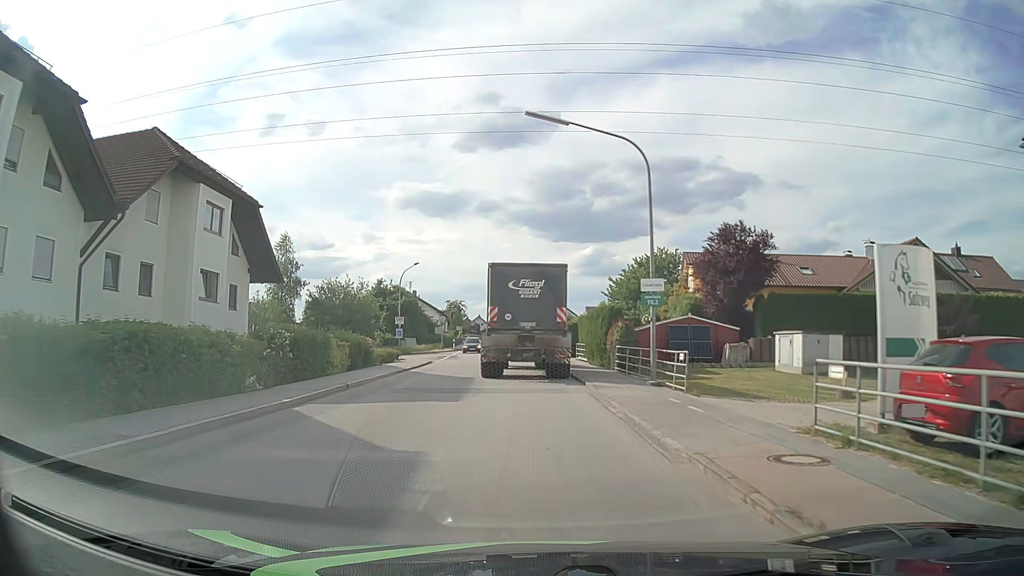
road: tertiary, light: Day
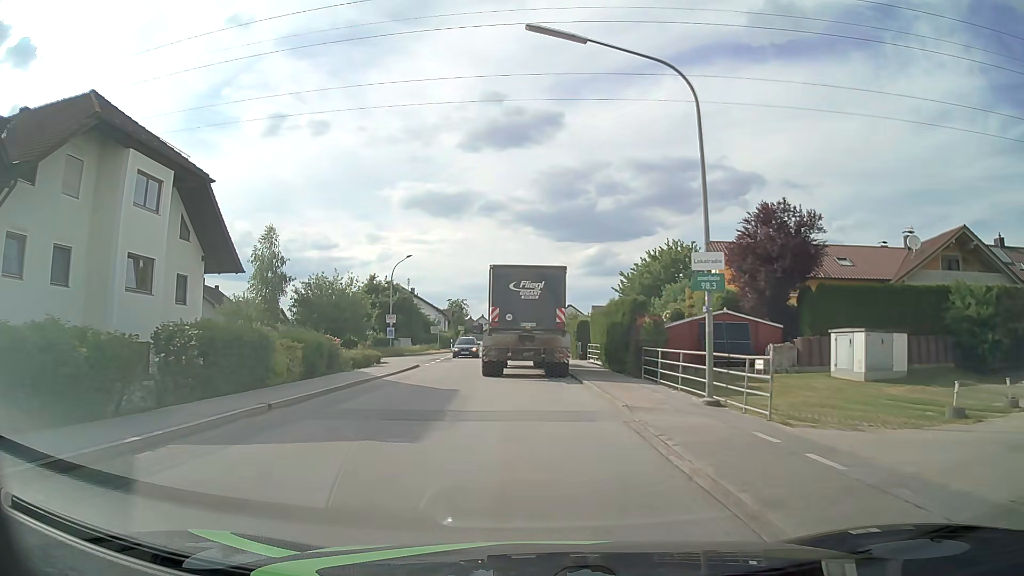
(0.0, +5.8) m; 0°
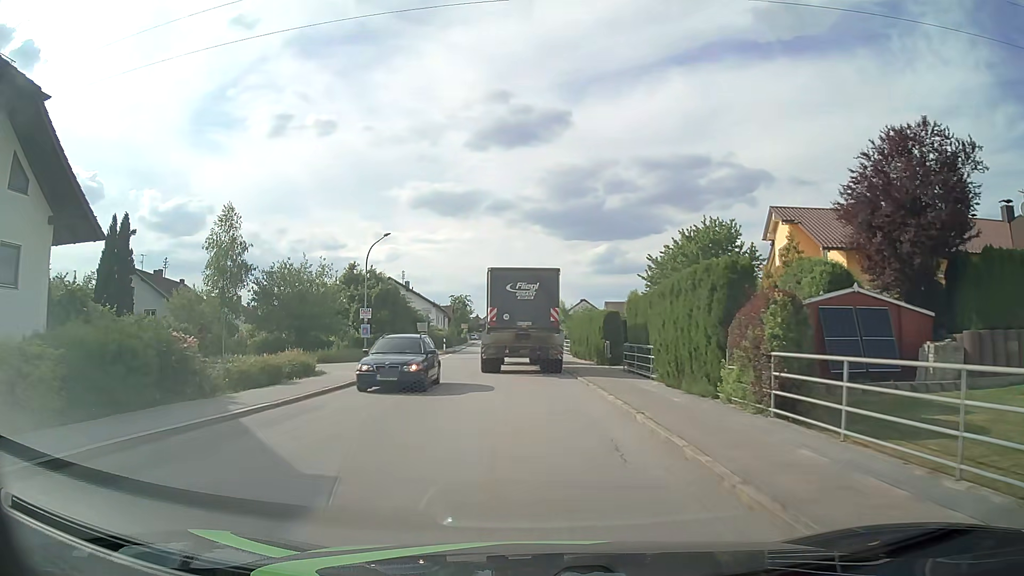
(-0.1, +11.6) m; -1°
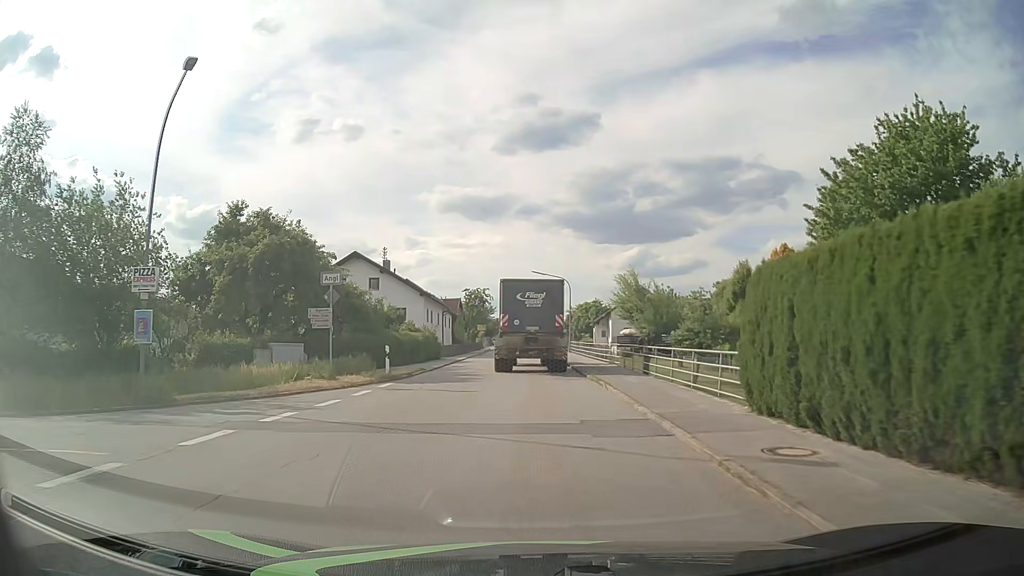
(-0.9, +30.6) m; -3°
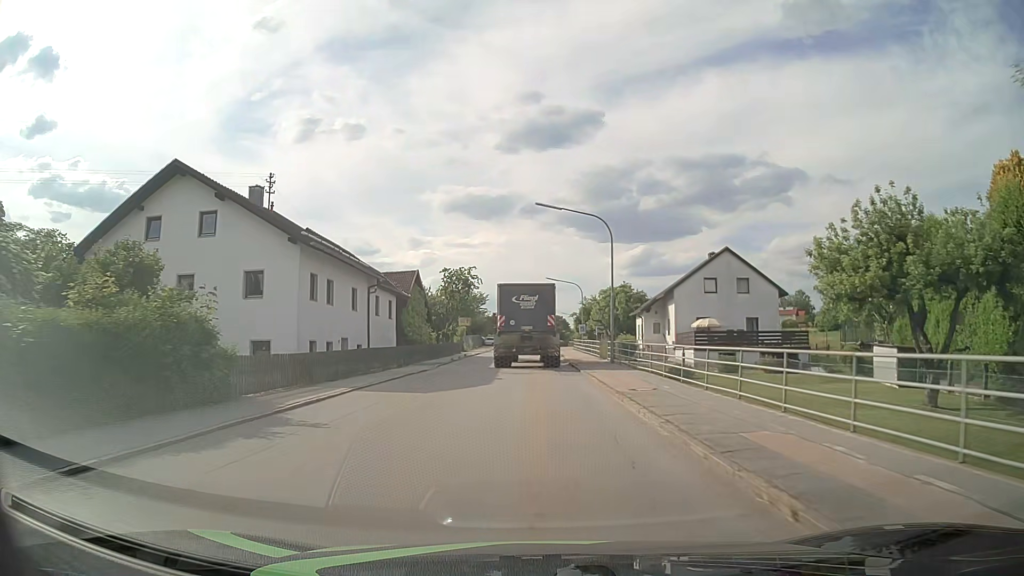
(-0.3, +32.2) m; -1°
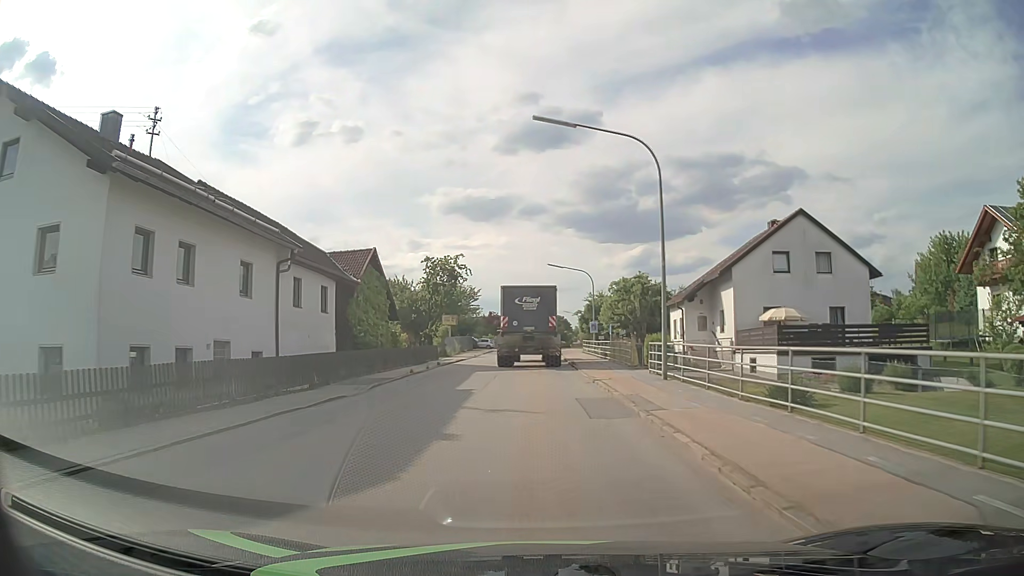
(0.0, +13.2) m; 0°
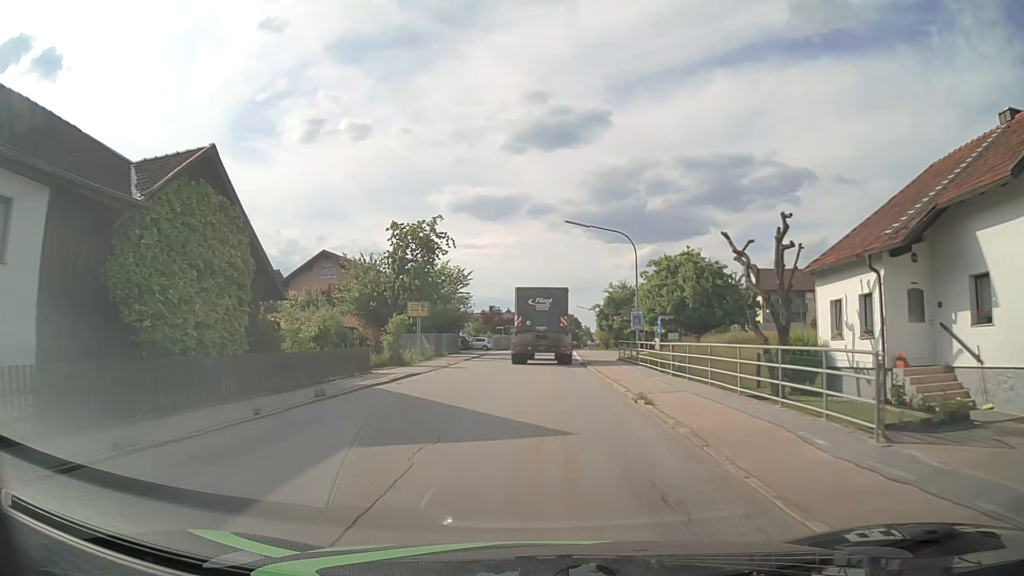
(-0.2, +20.0) m; -1°
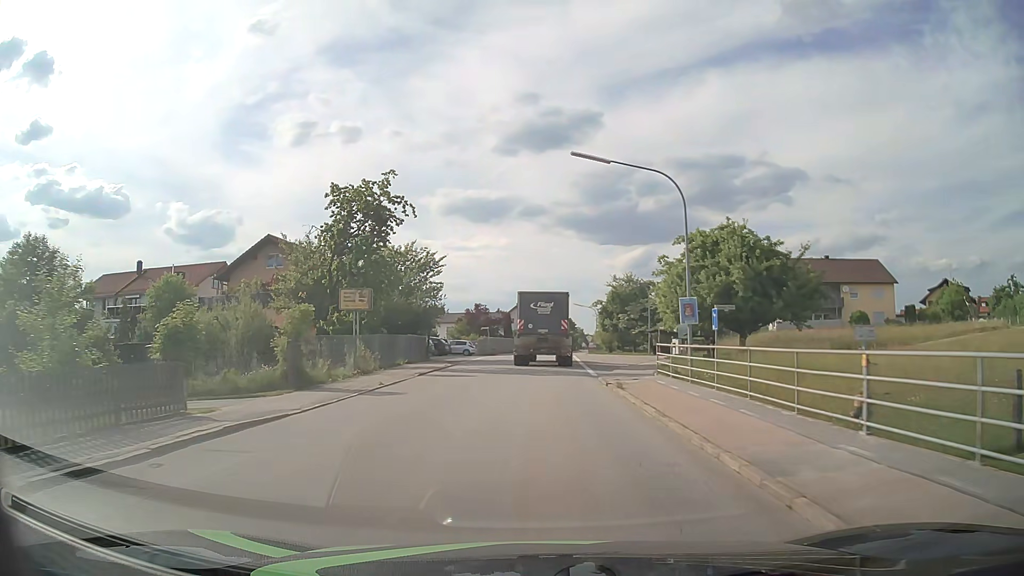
(0.0, +13.4) m; 0°
(0, +10) (0, +20) (+1, +30) (+1, +40) (+1, +50) (+2, +60) (+2, +70) (+3, +80) (+4, +90) (+5, +100) m
